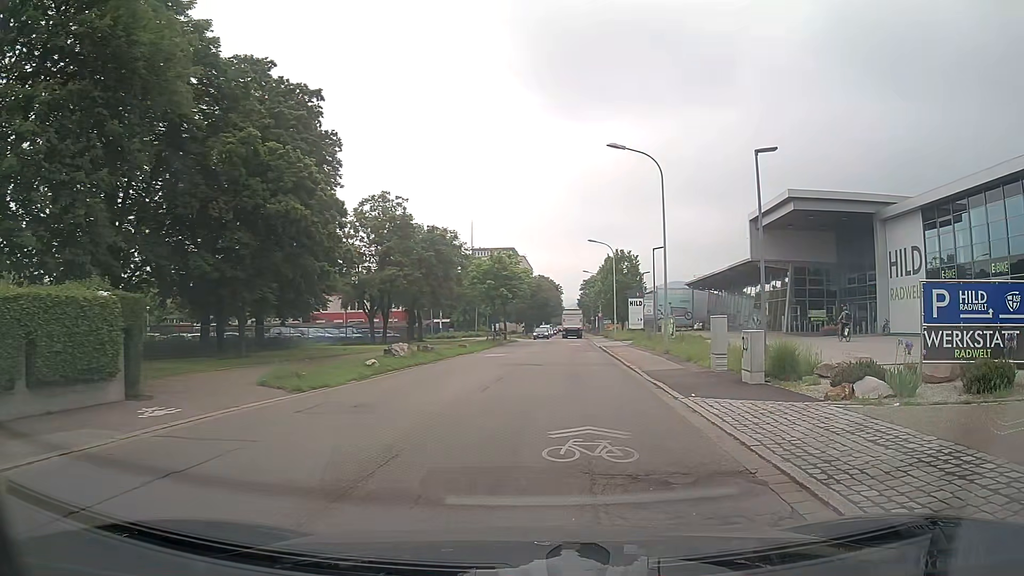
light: Day
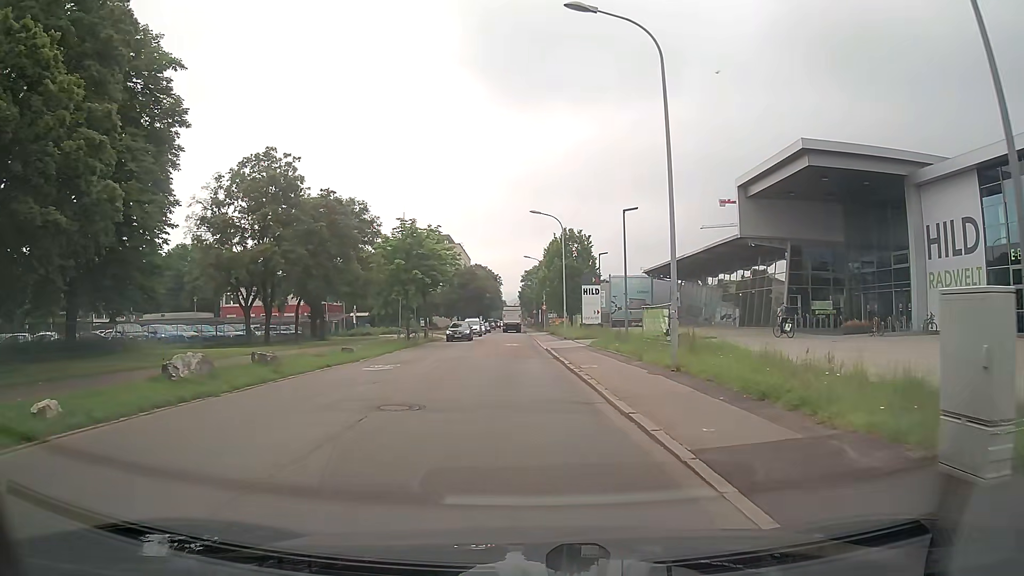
(+0.8, +13.7) m; +4°
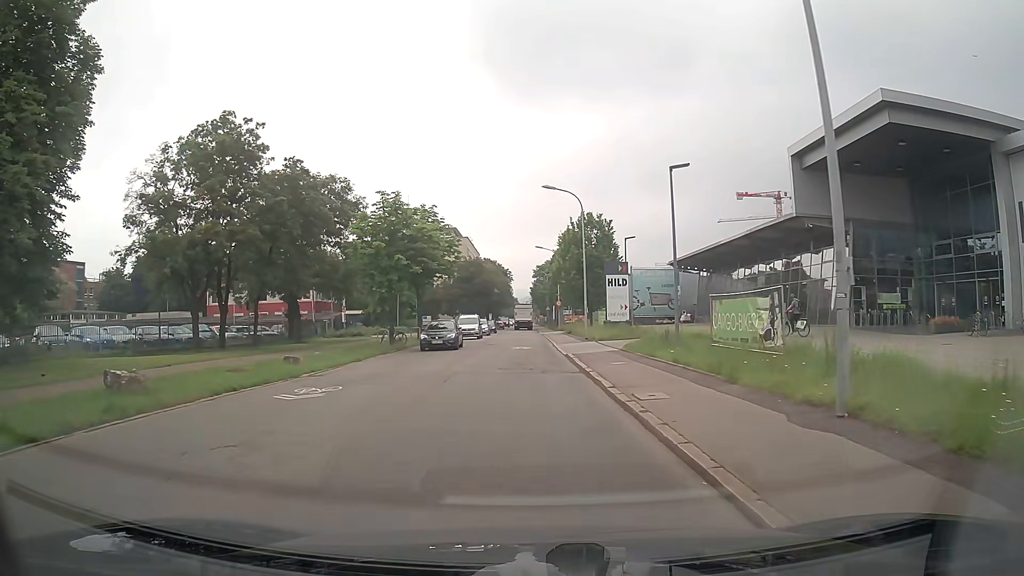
(-0.1, +8.5) m; -1°
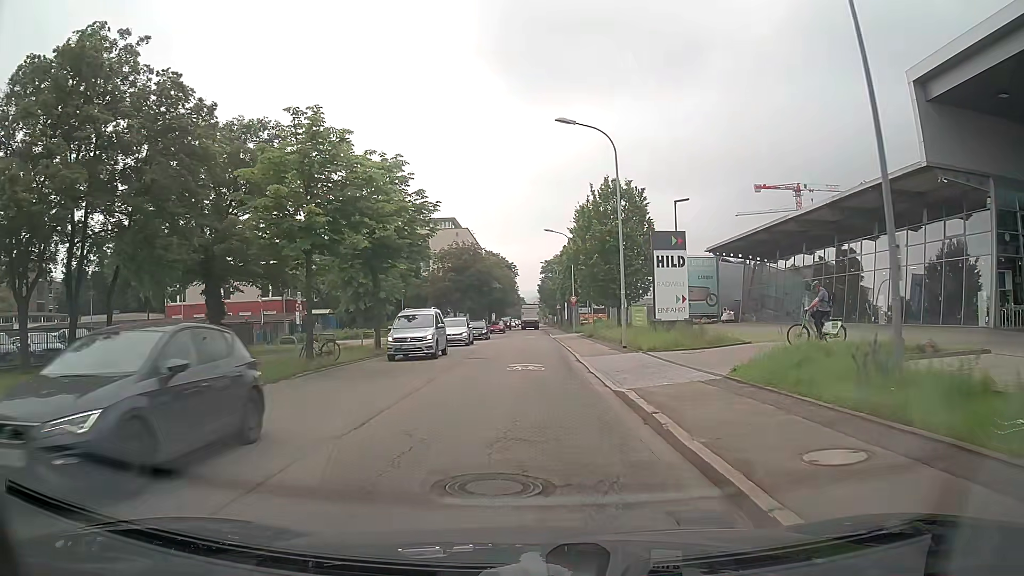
(-0.1, +13.9) m; -1°
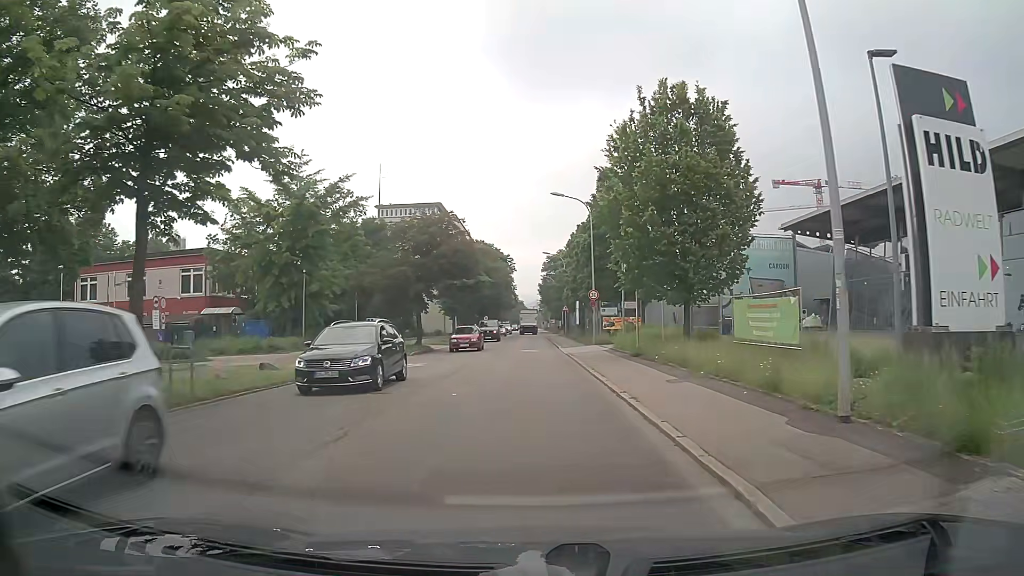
(0.0, +19.0) m; 0°
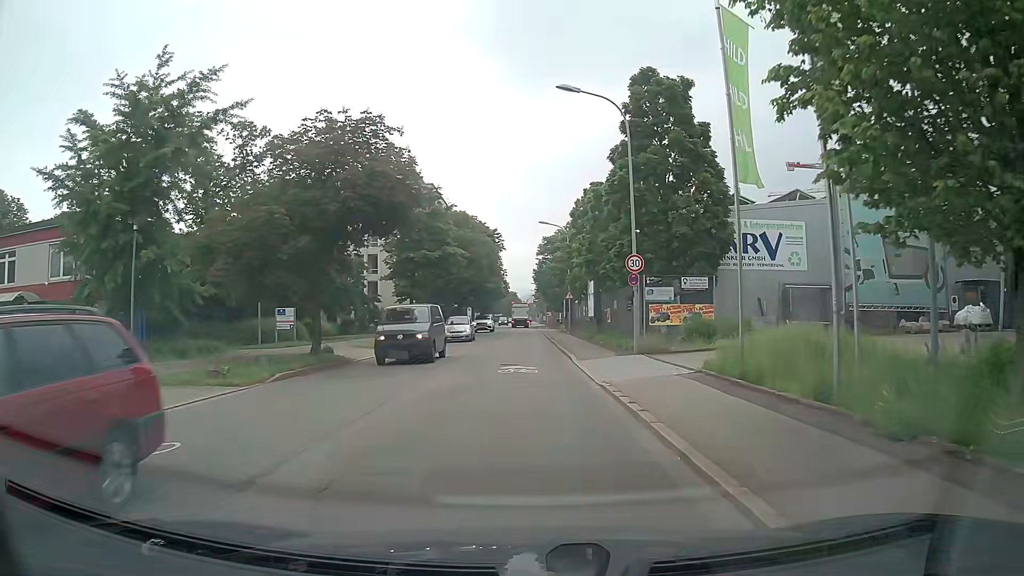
(+0.1, +18.3) m; +1°
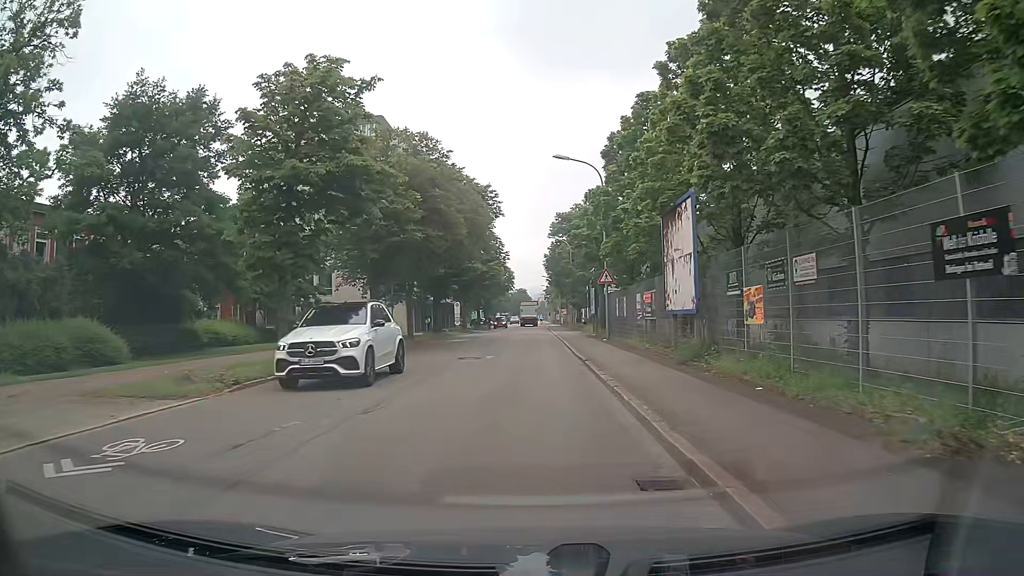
(-0.1, +22.6) m; -2°
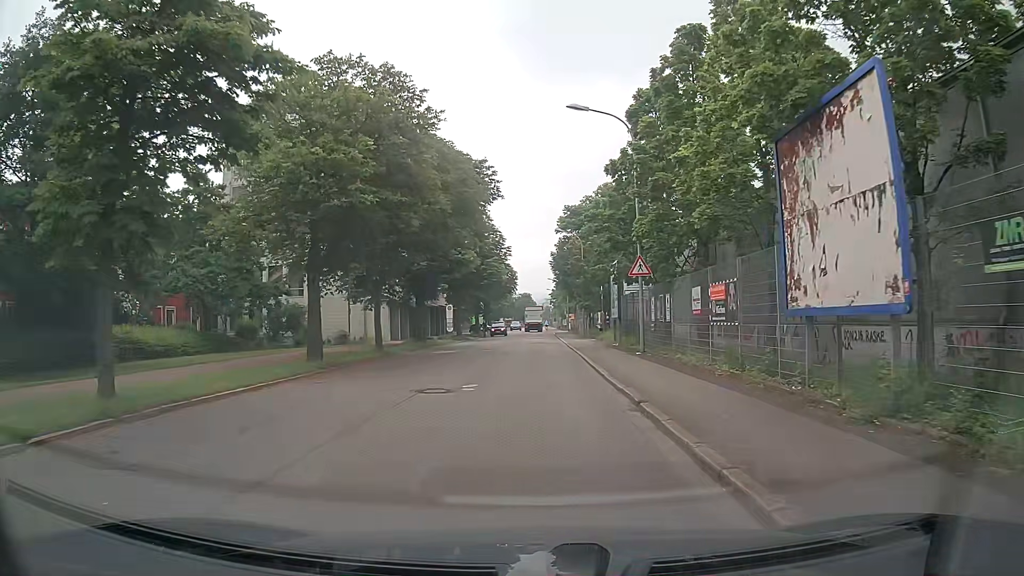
(0.0, +9.0) m; 0°
(0, +10) (0, +20) (0, +30) (0, +40) (+1, +50) (+1, +60) (+1, +70) (+1, +80) (+1, +90) (+1, +100) m
